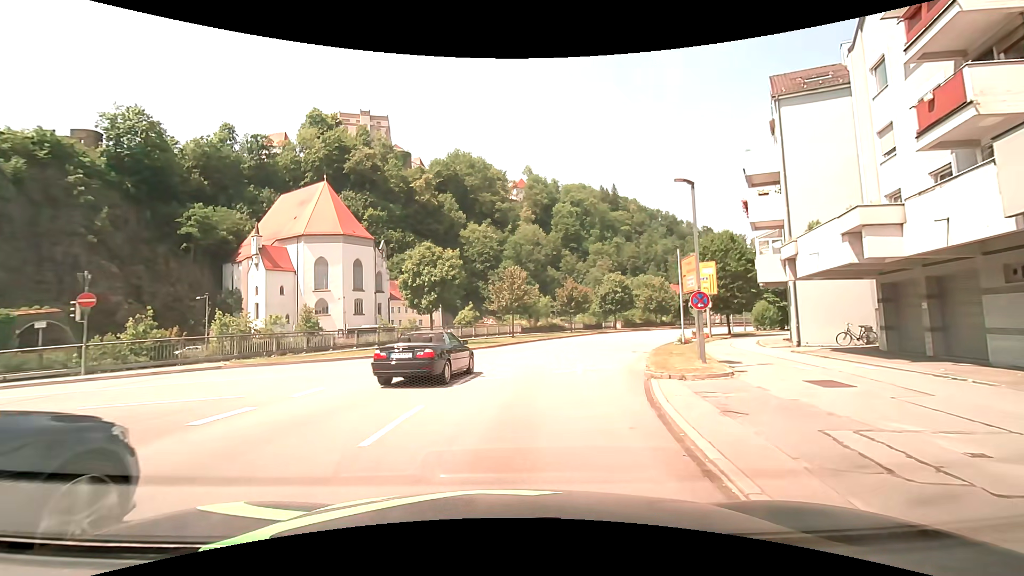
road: primary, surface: asphalt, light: Day
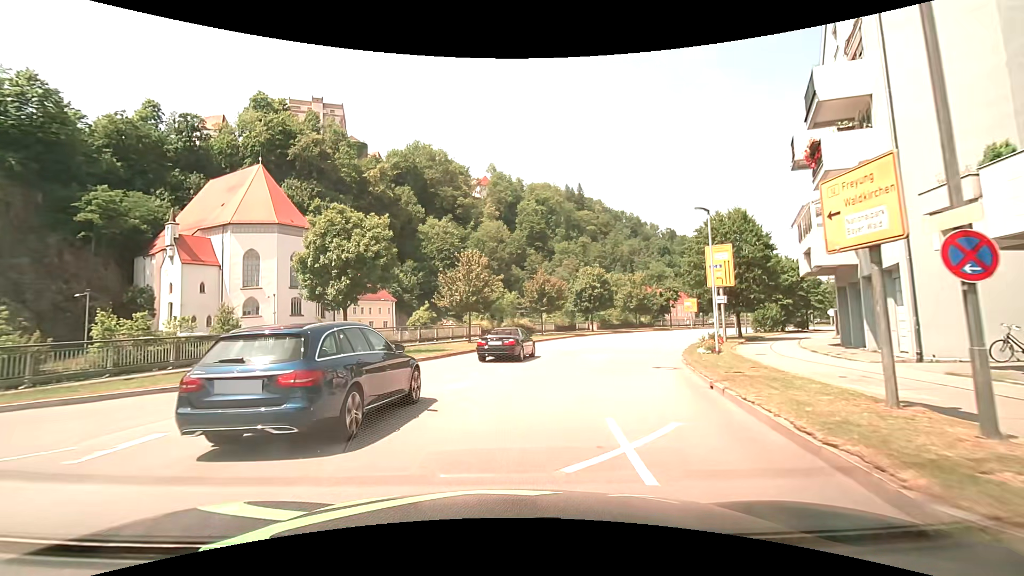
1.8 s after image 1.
(+0.5, +11.0) m; +5°
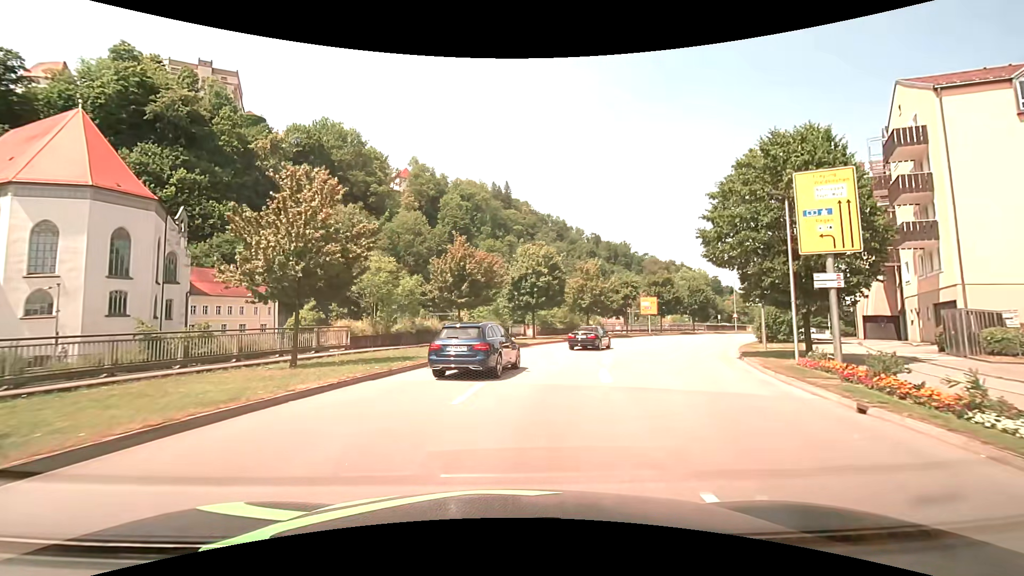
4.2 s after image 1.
(+1.3, +19.0) m; +9°
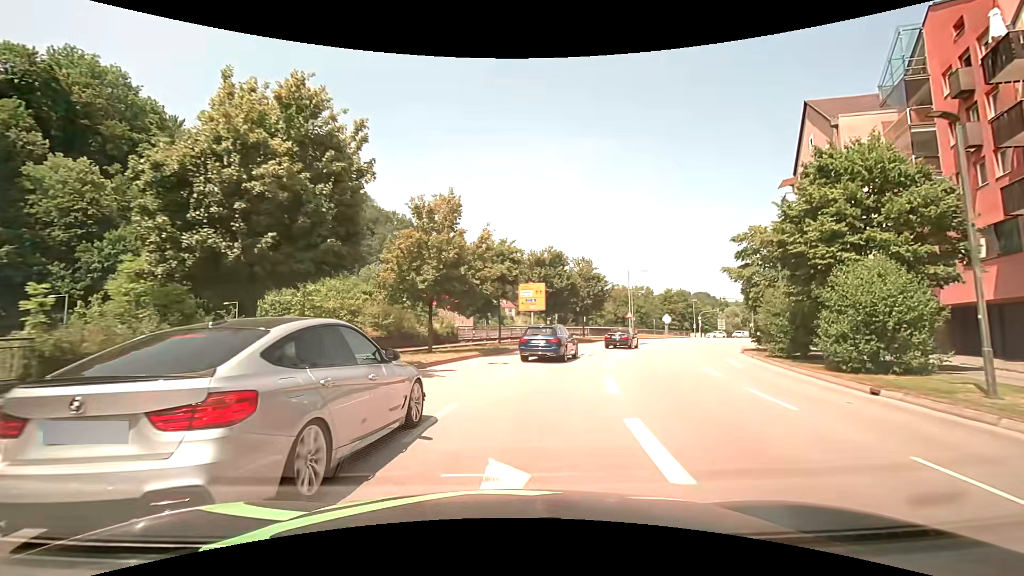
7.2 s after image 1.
(+3.9, +26.3) m; +18°
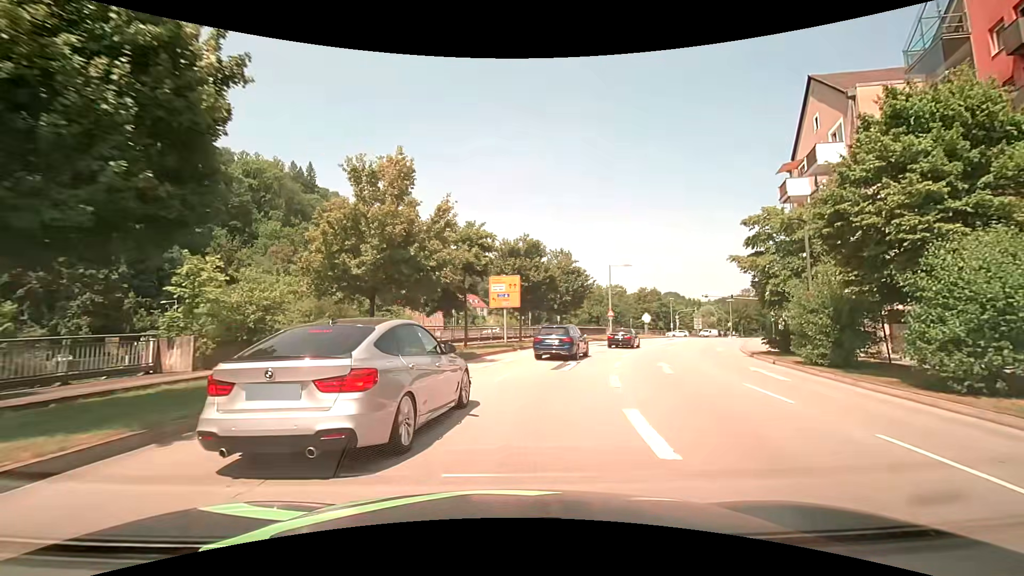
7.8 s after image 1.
(+0.1, +5.4) m; +3°
(+1, +10) (+3, +20) (+5, +29) (+9, +39) (+13, +48) (+18, +57) (+23, +65) (+27, +74) (+28, +84) (+22, +92) m
